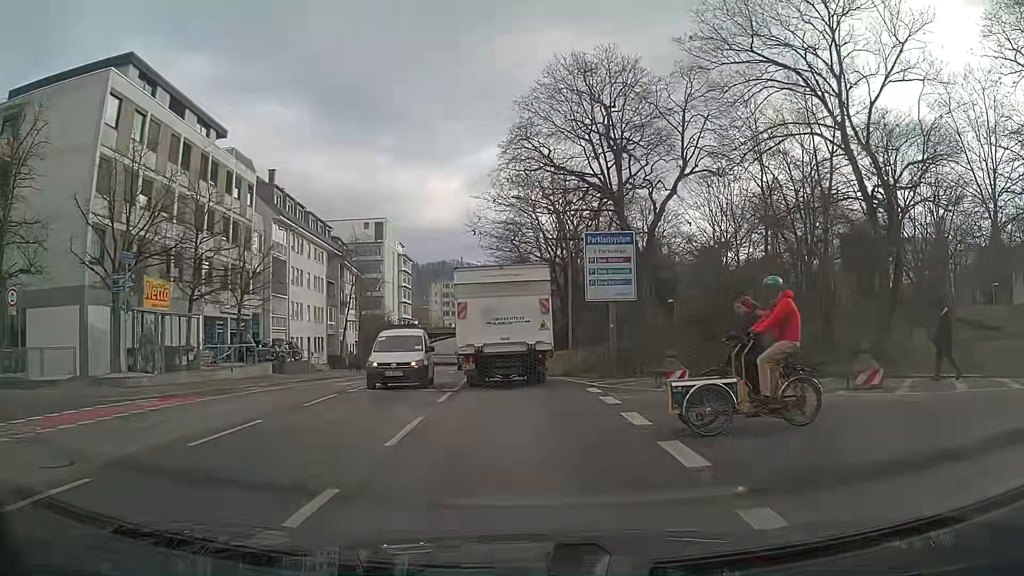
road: secondary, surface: asphalt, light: Day
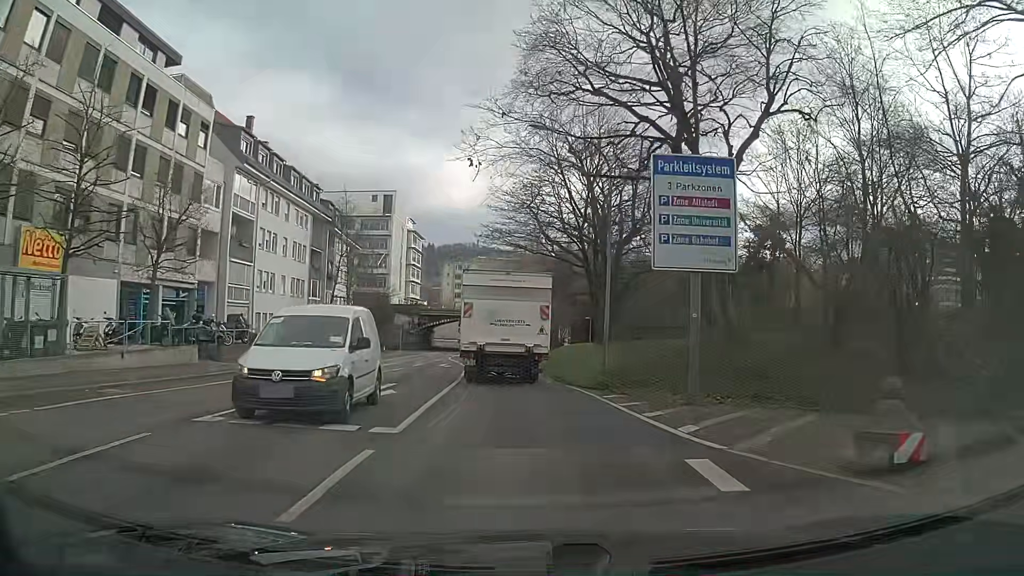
(0.0, +9.8) m; -1°
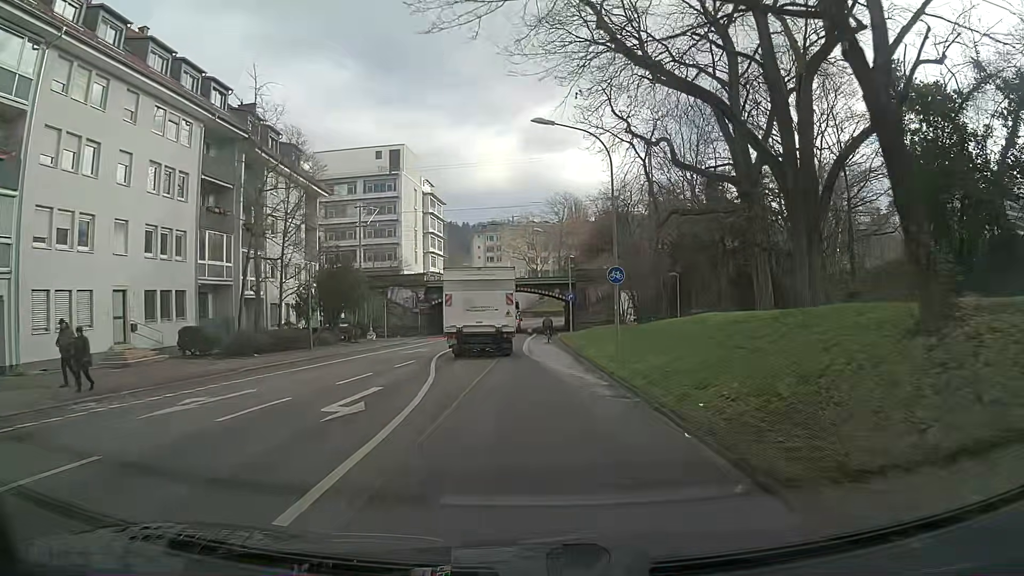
(-0.3, +25.4) m; -2°
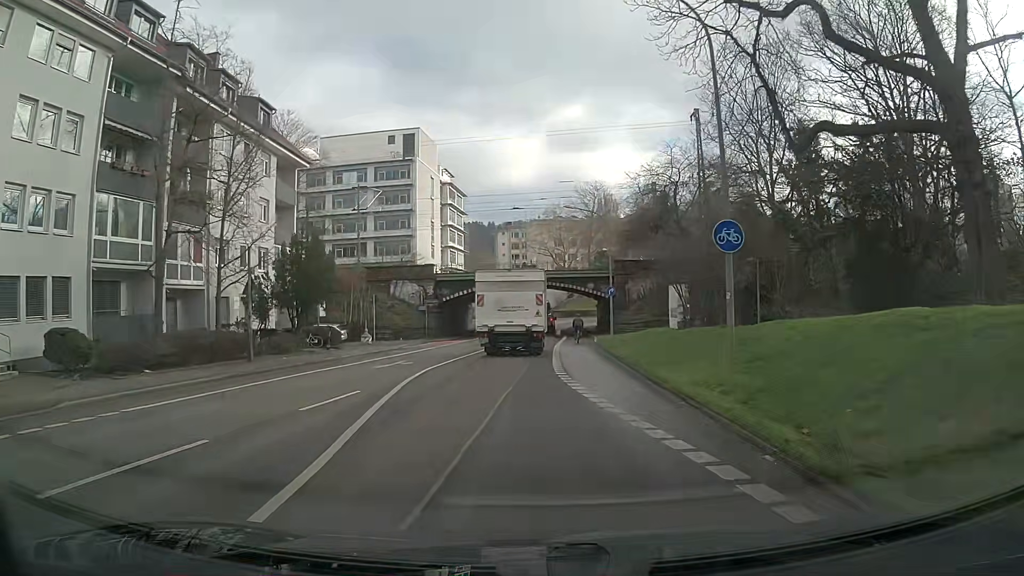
(-0.3, +11.0) m; -3°
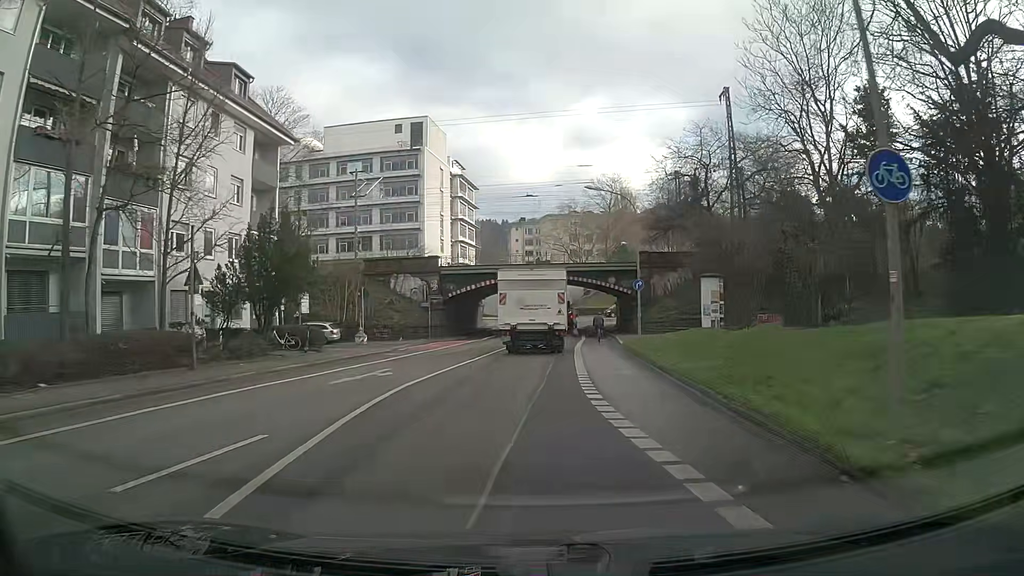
(-0.1, +5.7) m; -1°
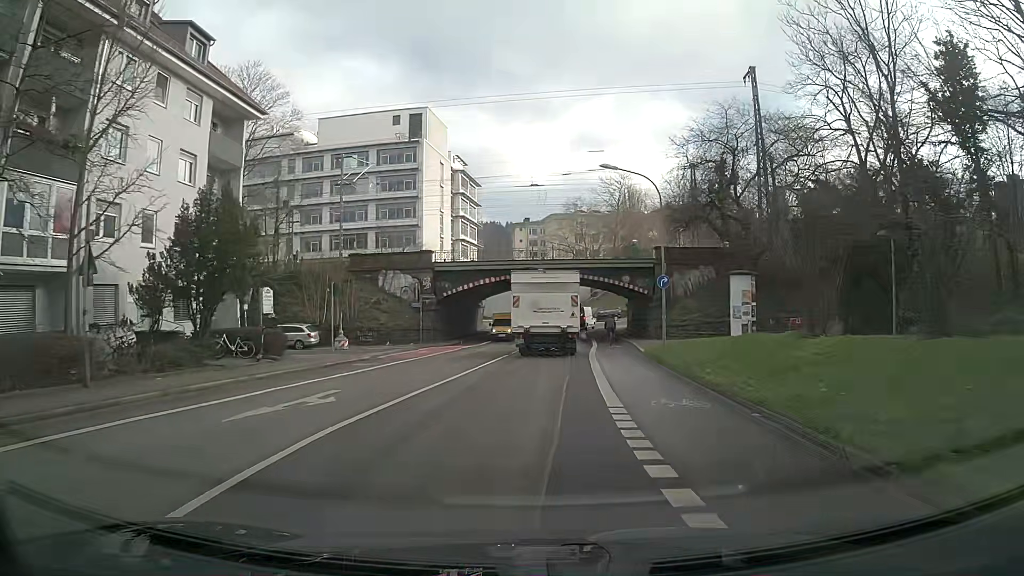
(-0.1, +5.8) m; 0°
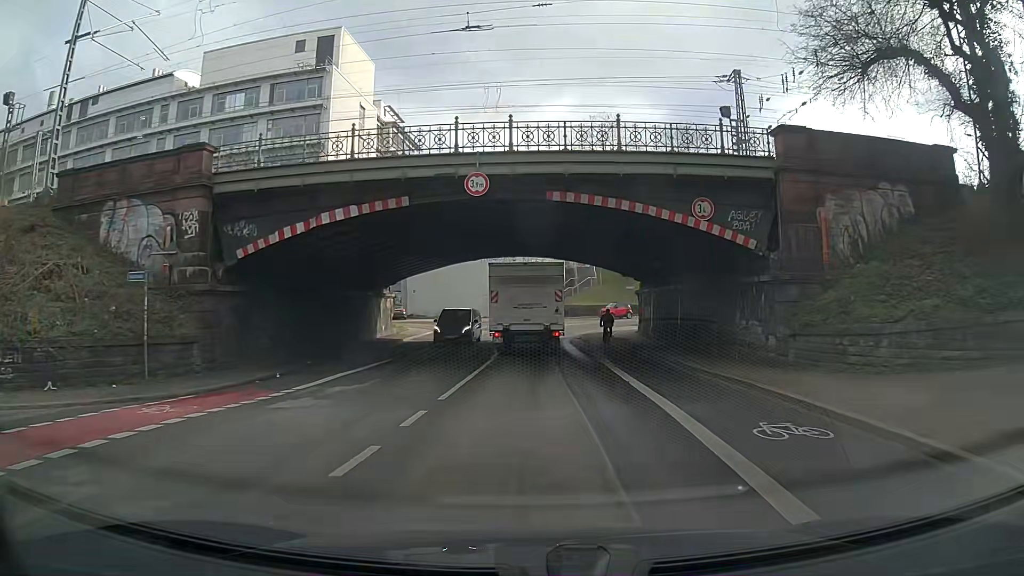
(+0.7, +29.7) m; +3°
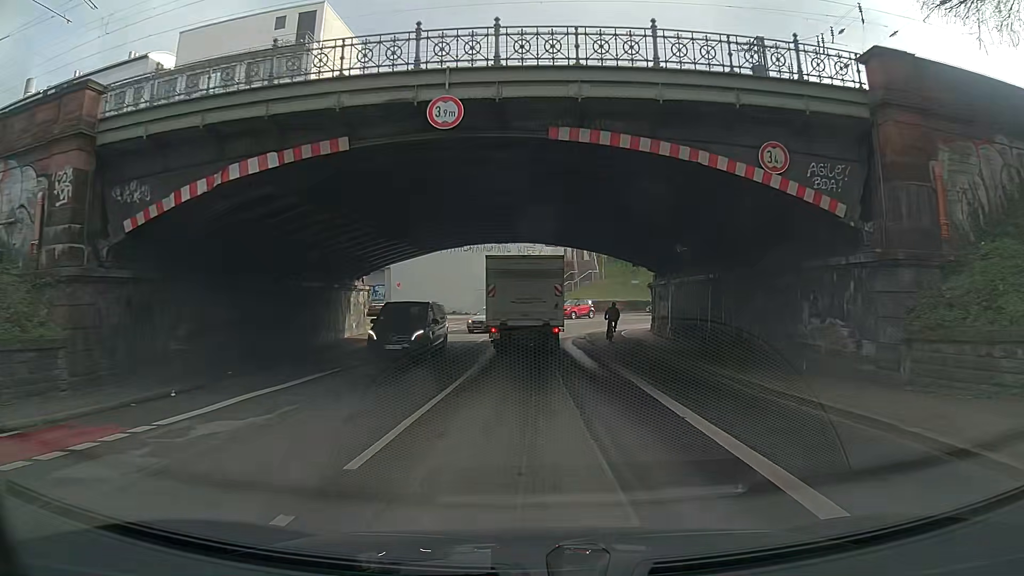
(0.0, +5.8) m; 0°
